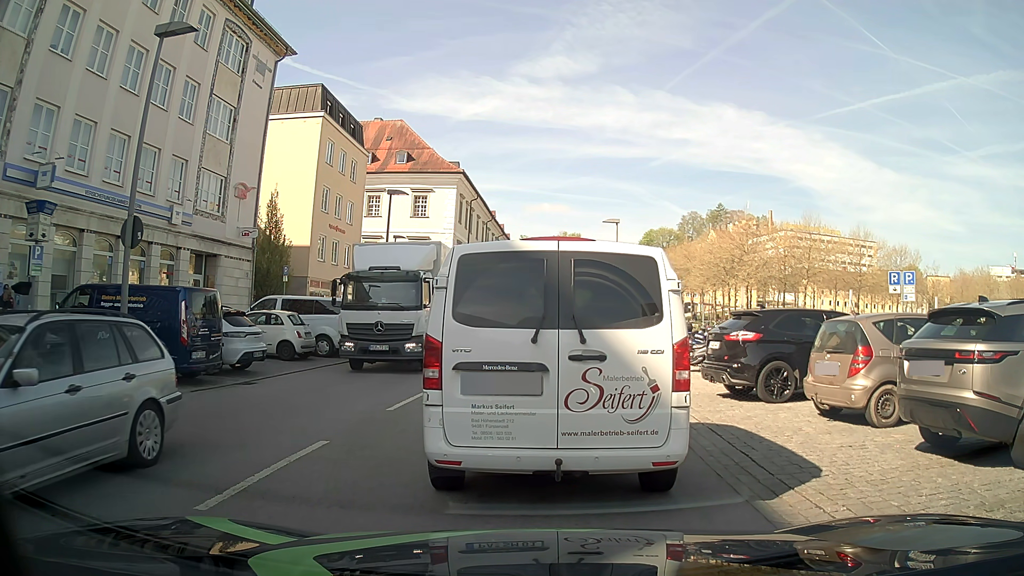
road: tertiary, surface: asphalt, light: Day
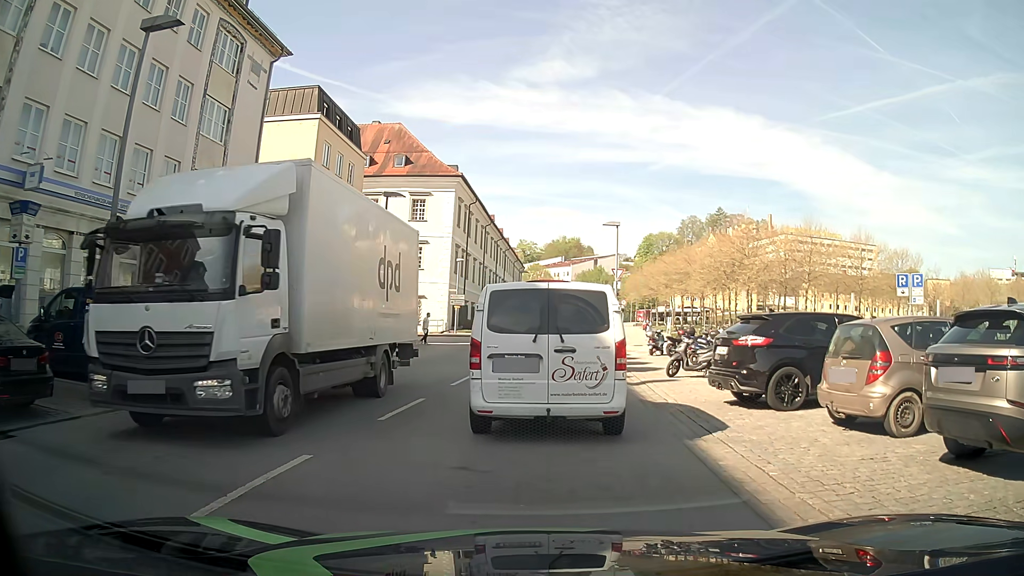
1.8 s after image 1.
(0.0, +0.6) m; -1°
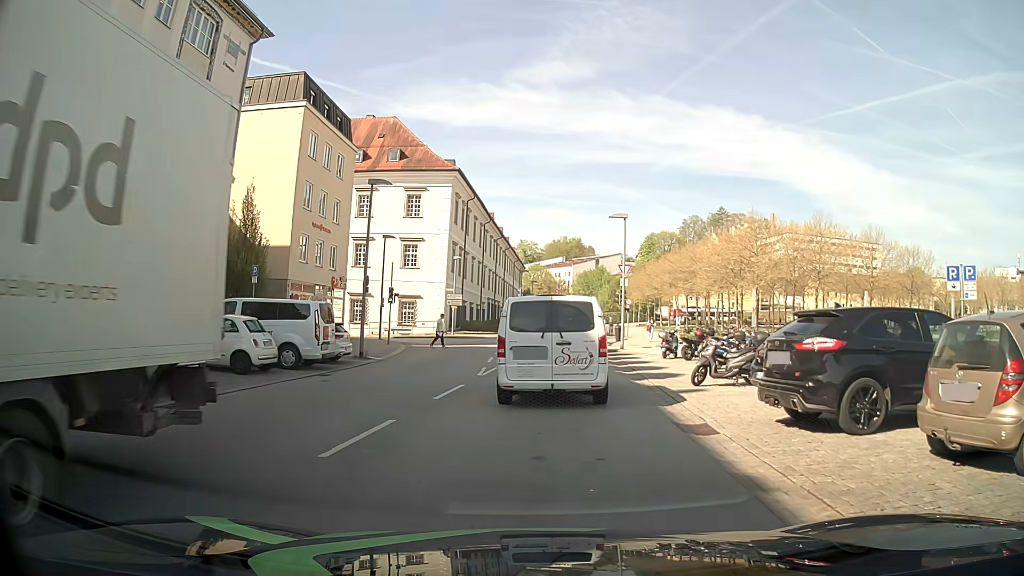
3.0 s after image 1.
(0.0, +3.1) m; -1°
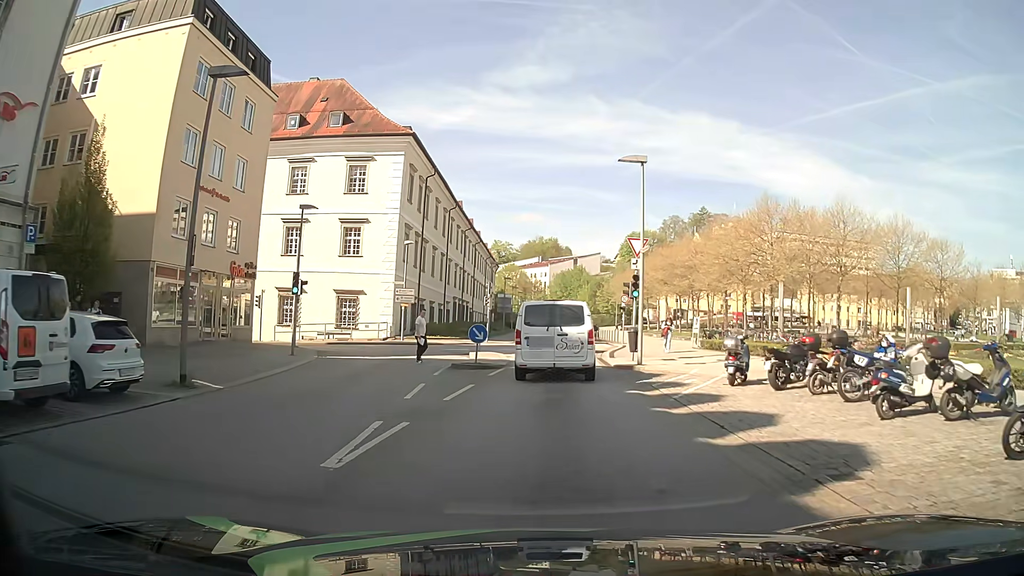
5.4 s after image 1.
(+0.4, +12.5) m; +2°
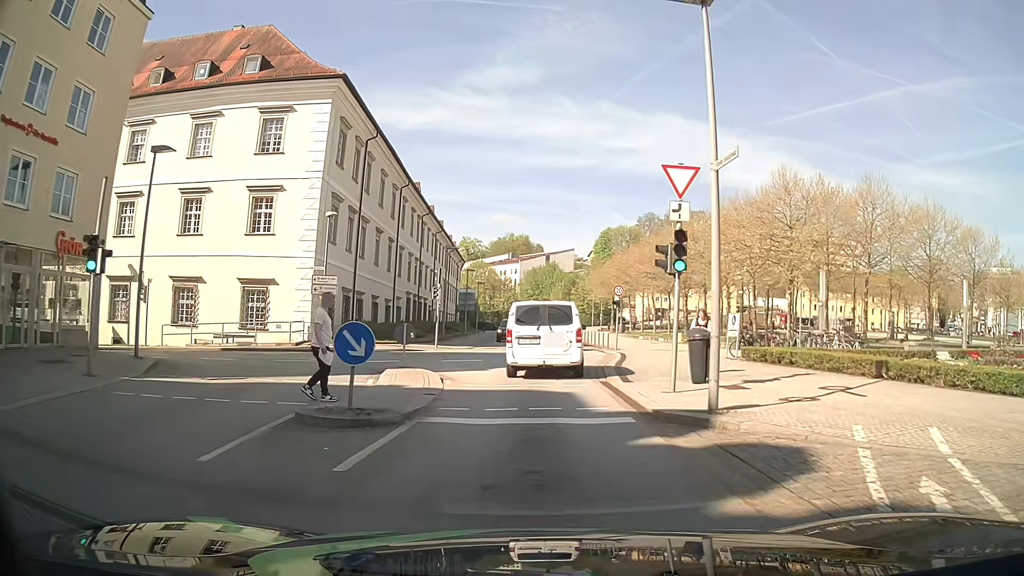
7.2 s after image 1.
(+0.4, +11.8) m; +3°
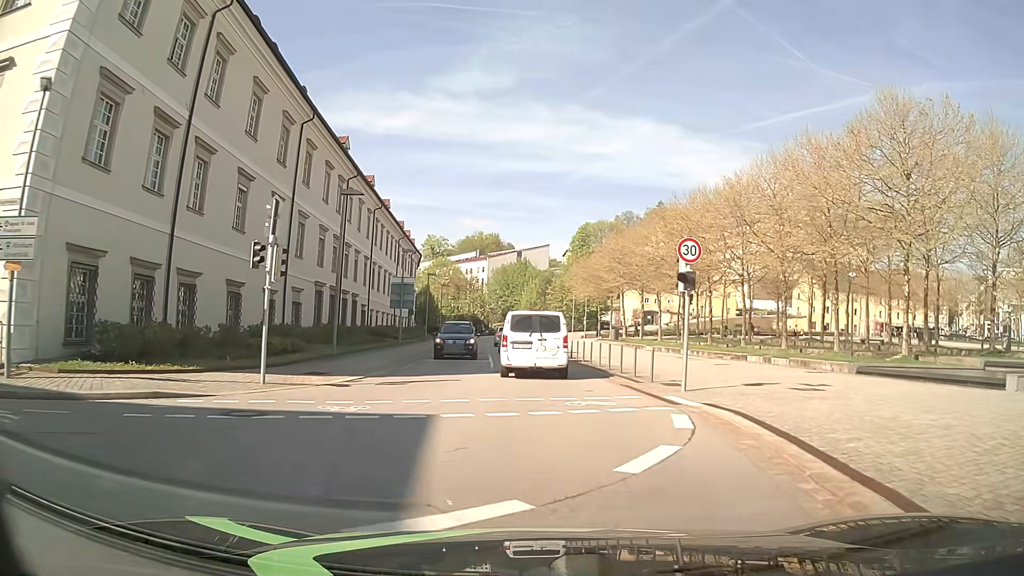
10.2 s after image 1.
(+0.3, +21.1) m; +3°
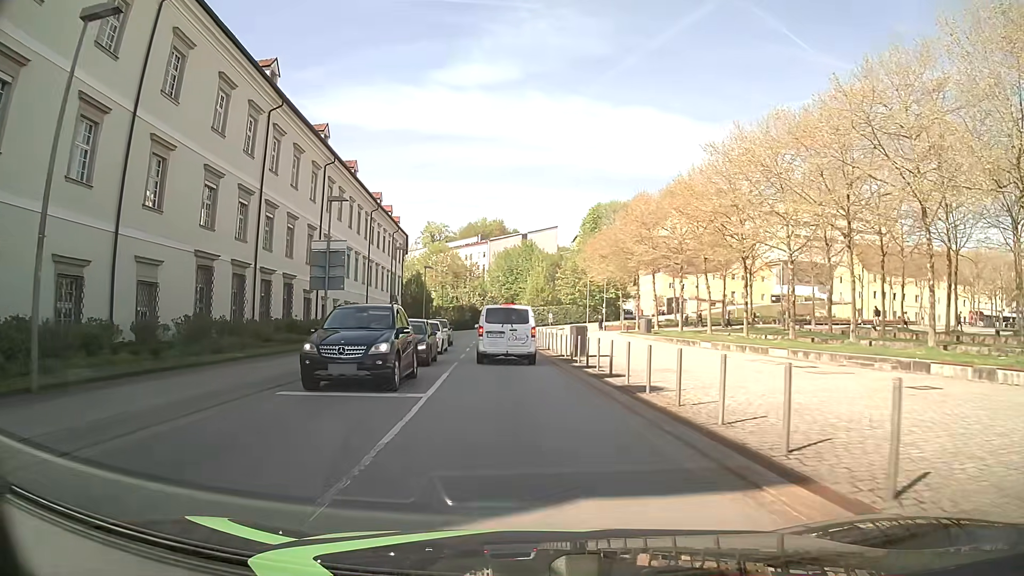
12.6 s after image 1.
(+0.1, +17.4) m; -2°
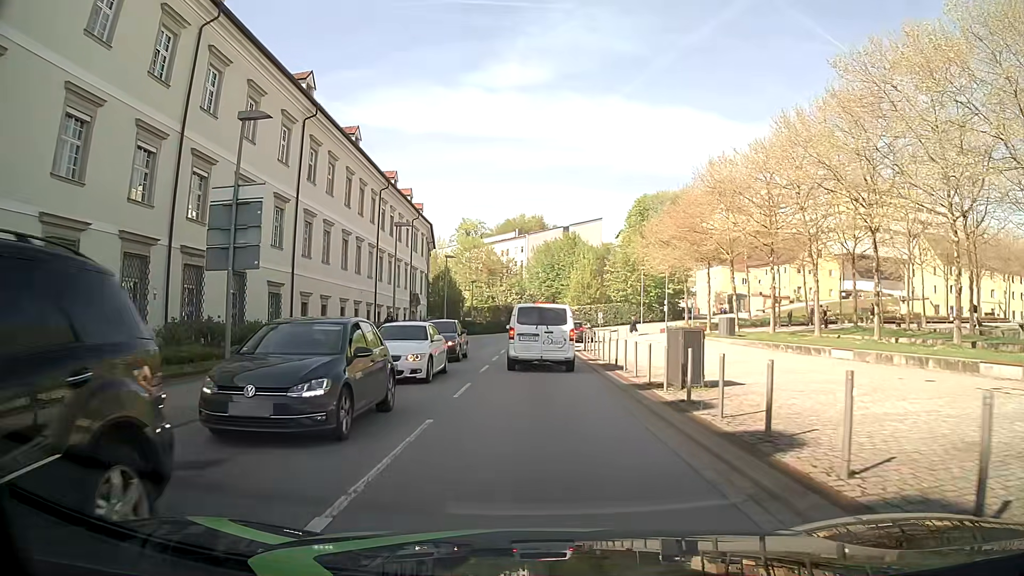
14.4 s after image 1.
(-0.3, +13.0) m; -2°
(0, +10) (0, +20) (0, +30) (0, +40) (+2, +50) (+5, +59) (+11, +67) (+20, +72) (+30, +75) (+39, +76) m
